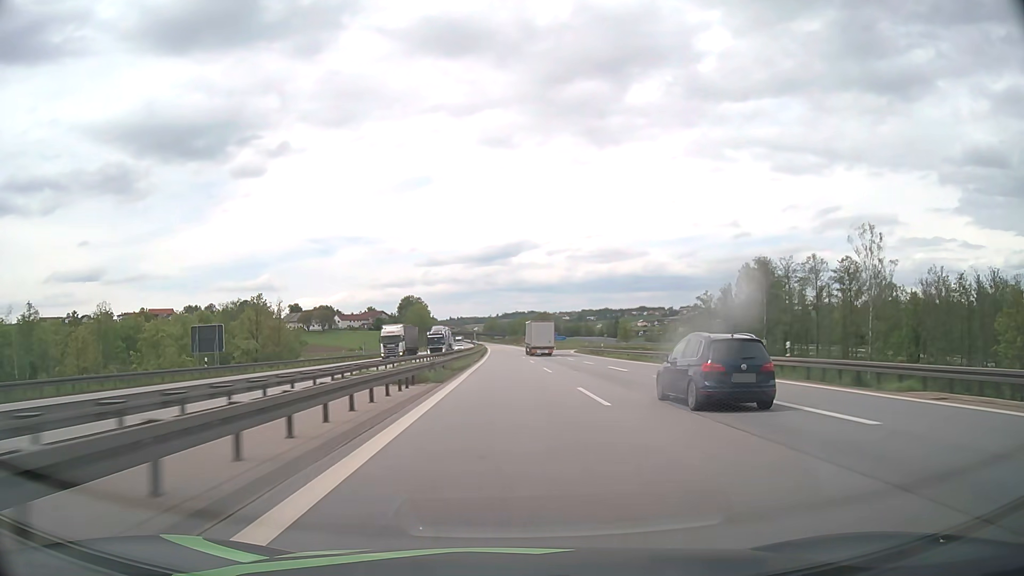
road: motorway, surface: asphalt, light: Day
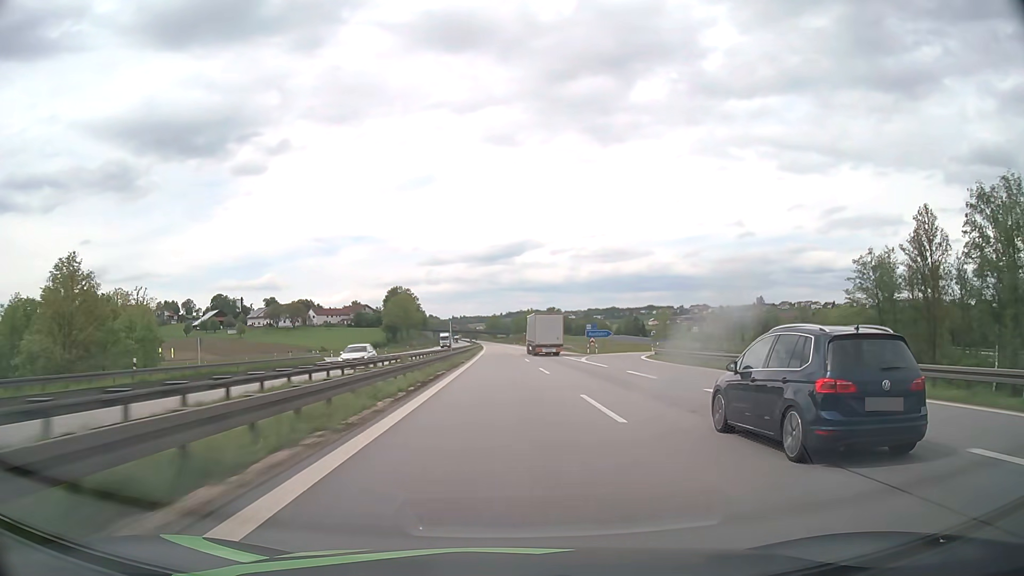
(-0.1, +57.1) m; 0°
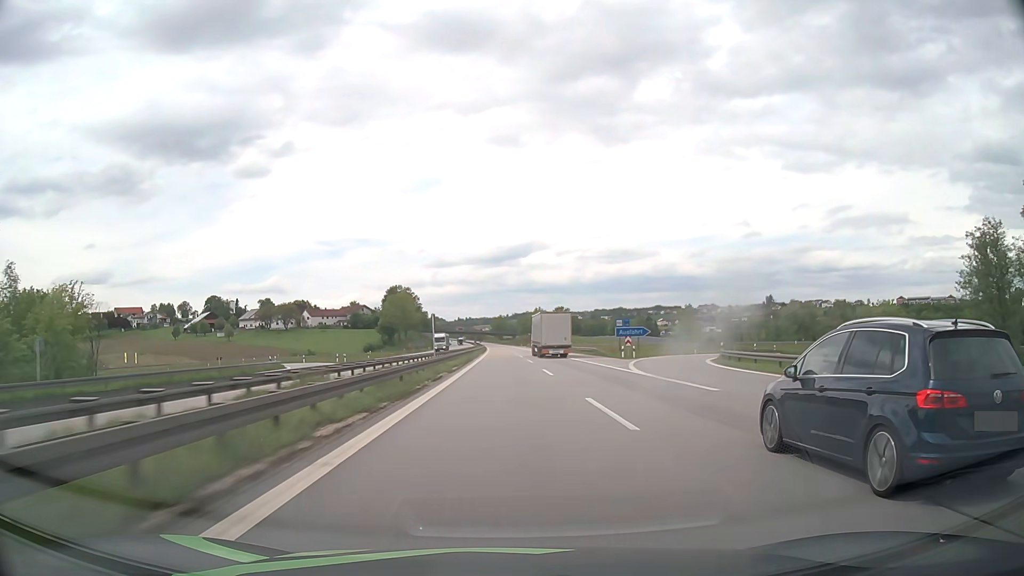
(-0.1, +19.0) m; -1°
